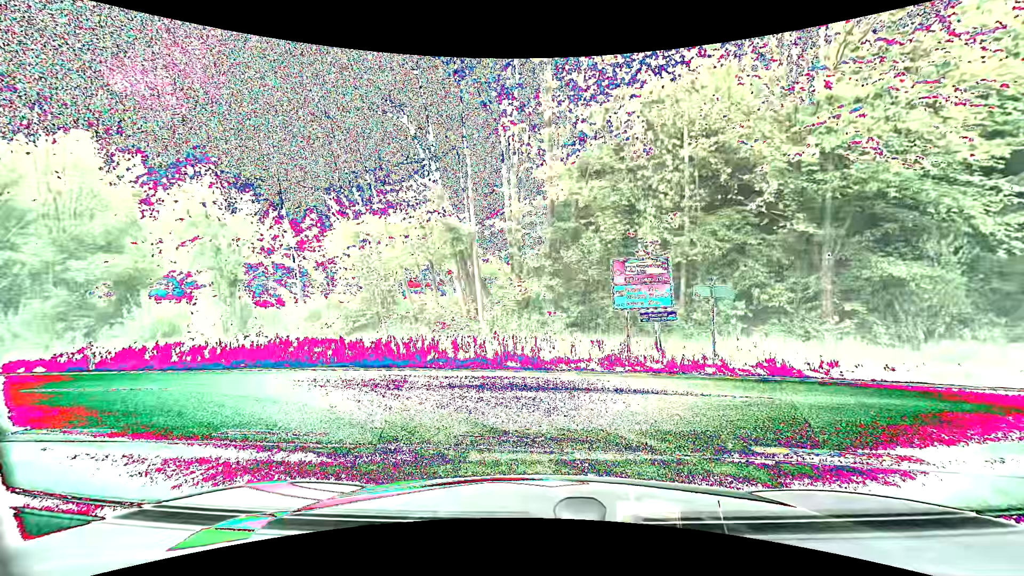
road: tertiary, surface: asphalt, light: Day
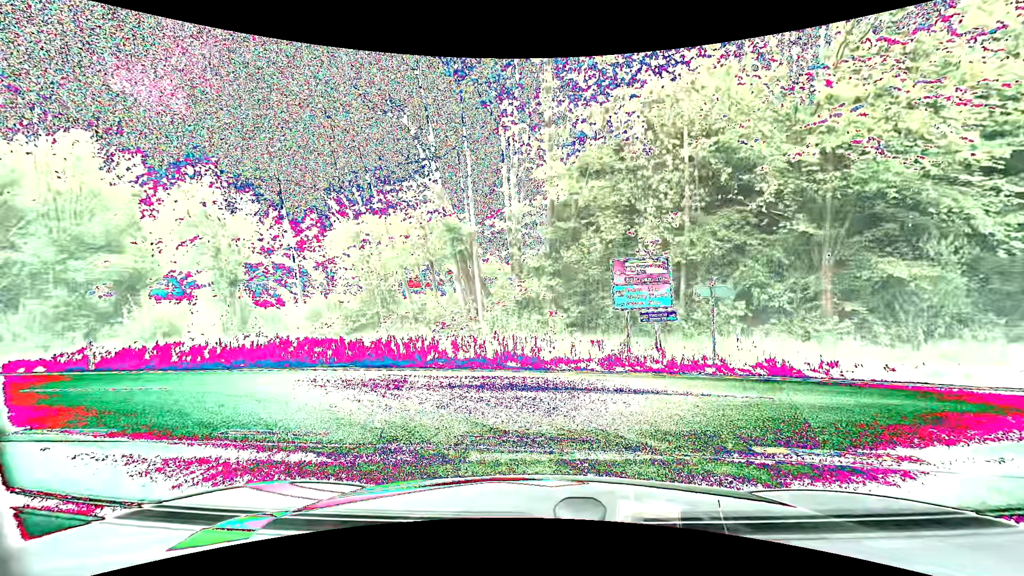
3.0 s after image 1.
(0.0, 0.0) m; 0°
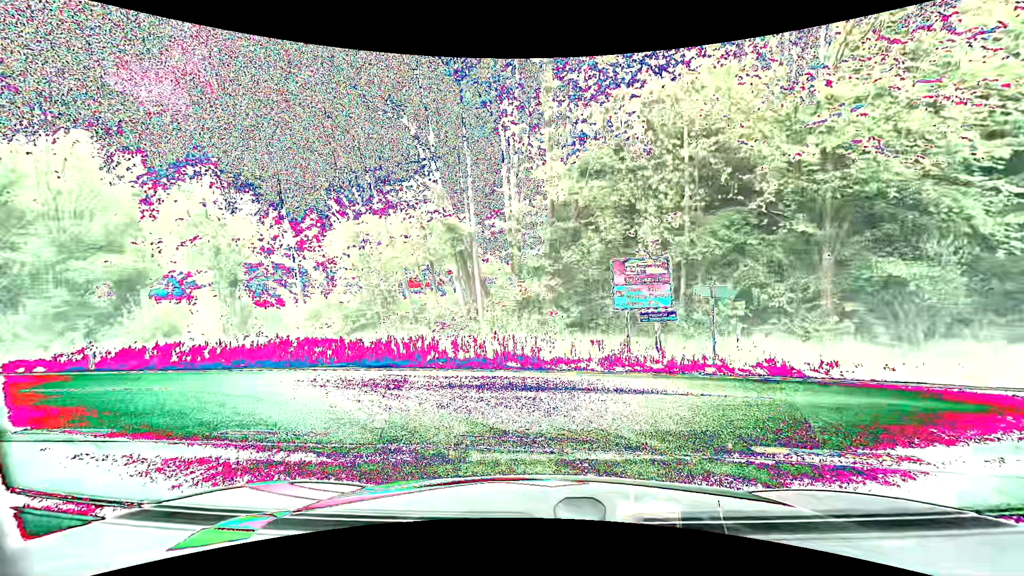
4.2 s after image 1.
(0.0, 0.0) m; 0°
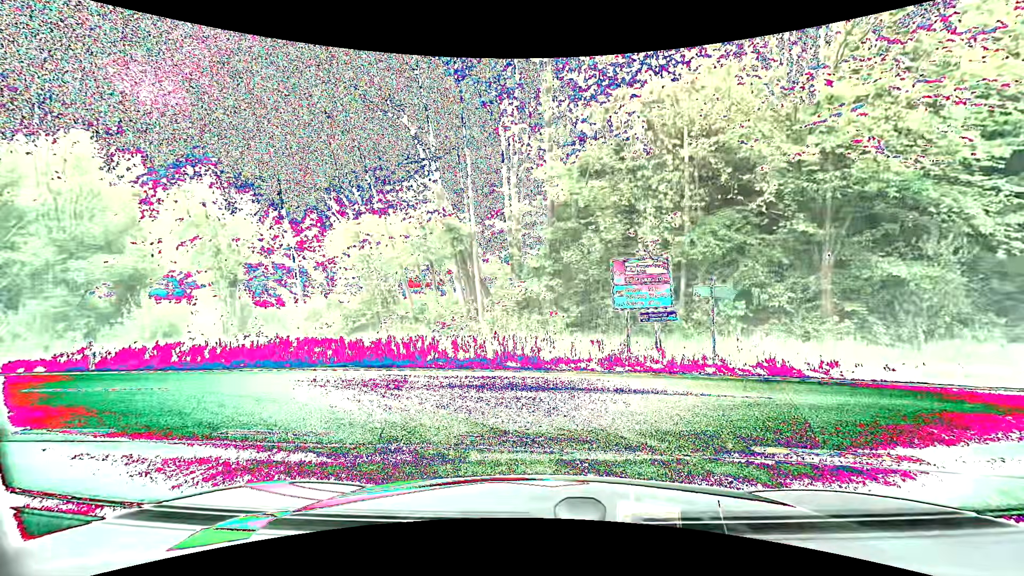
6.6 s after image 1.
(0.0, 0.0) m; 0°
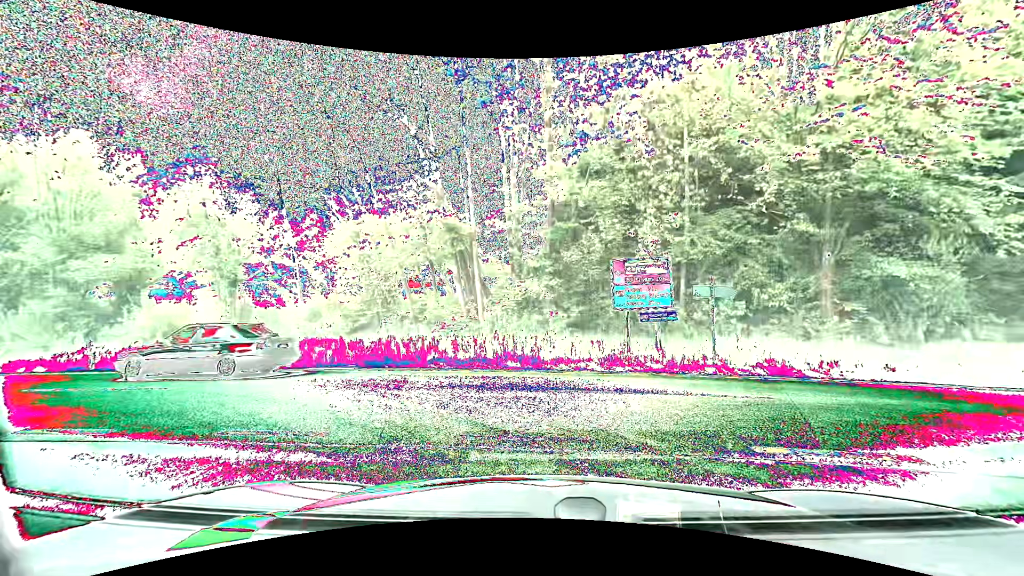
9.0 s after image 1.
(0.0, 0.0) m; 0°
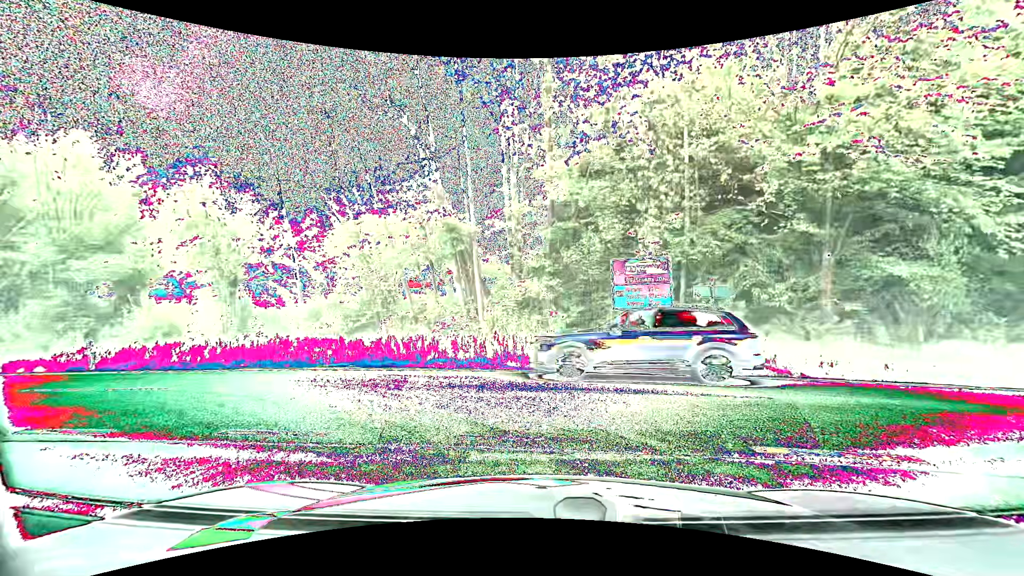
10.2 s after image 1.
(0.0, 0.0) m; 0°
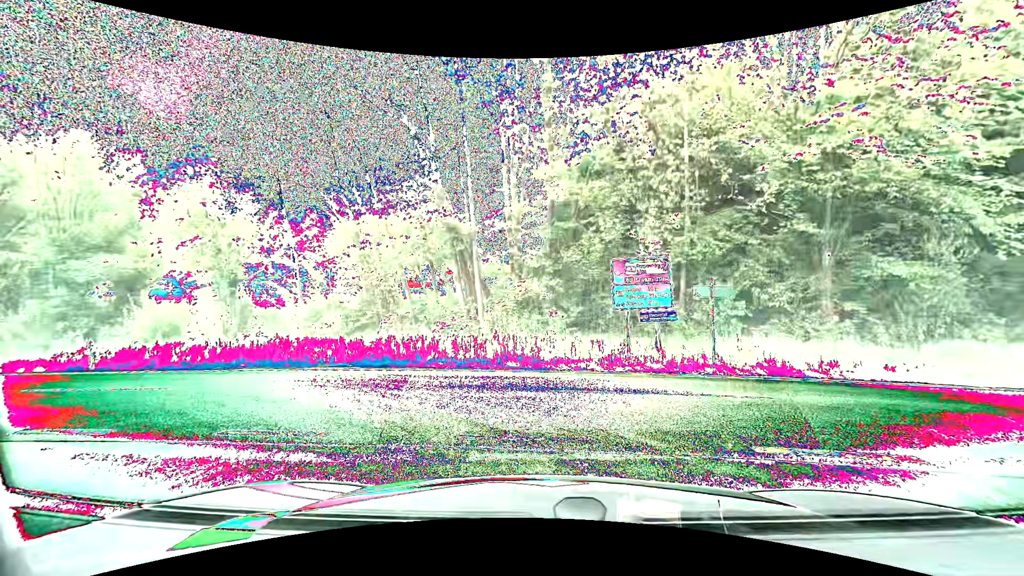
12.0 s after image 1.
(0.0, 0.0) m; 0°
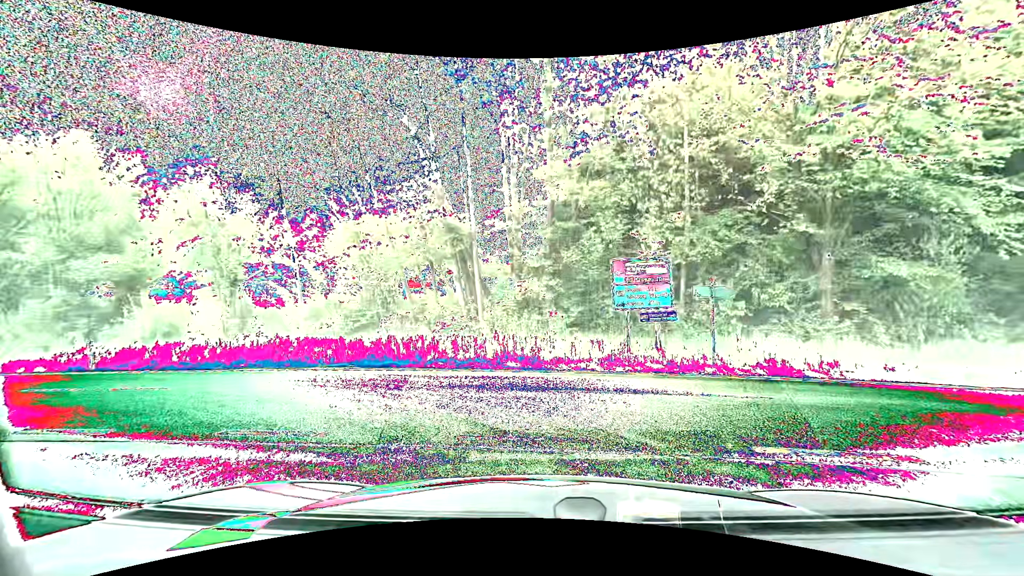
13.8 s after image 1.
(0.0, 0.0) m; 0°
(-2, +9) (-11, +14) (-21, +16) (-31, +17) (-41, +18) (-51, +18) (-61, +19) (-71, +20) (-81, +21) (-91, +22) m
